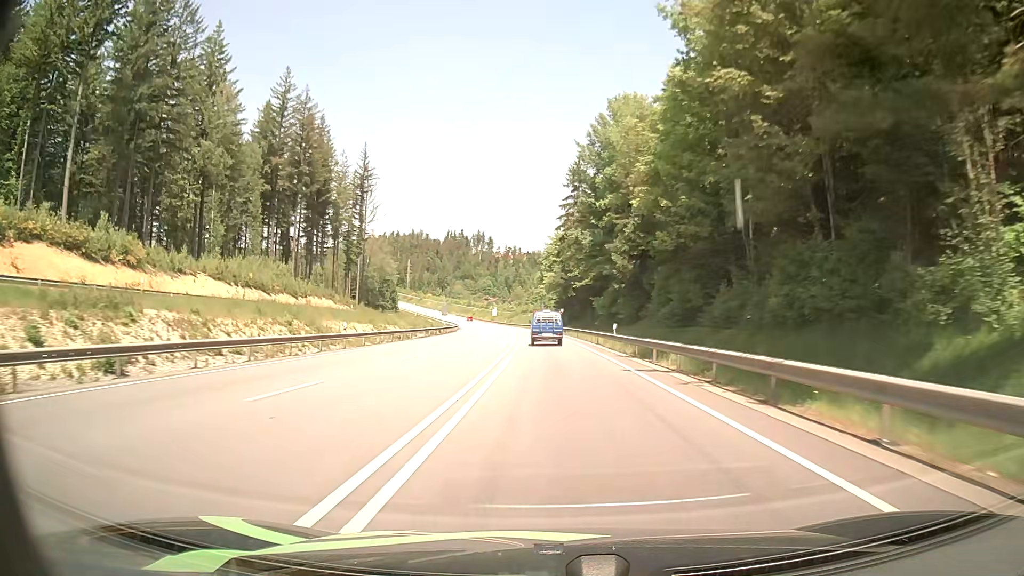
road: primary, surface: asphalt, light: Day
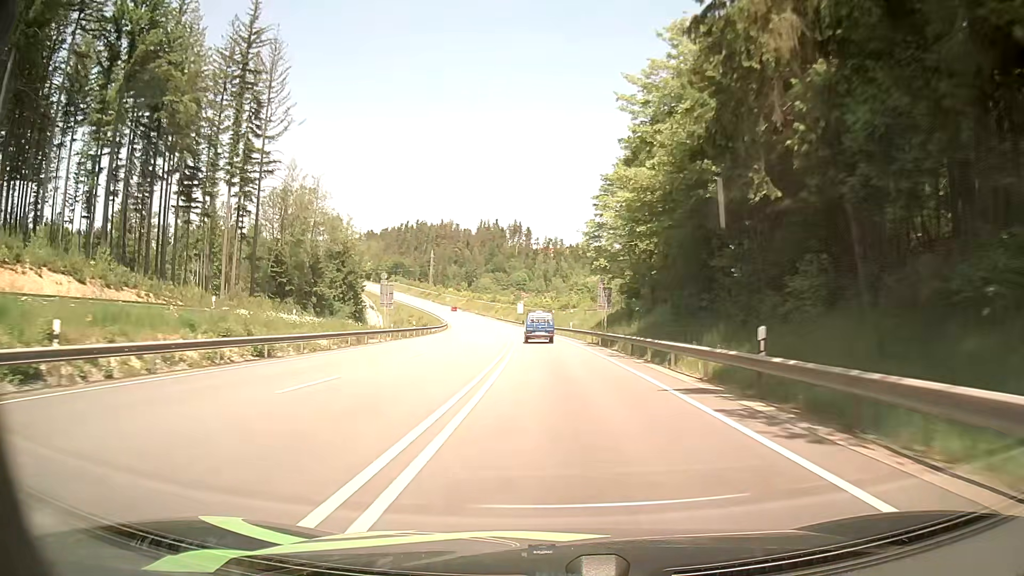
(-1.6, +71.3) m; -3°
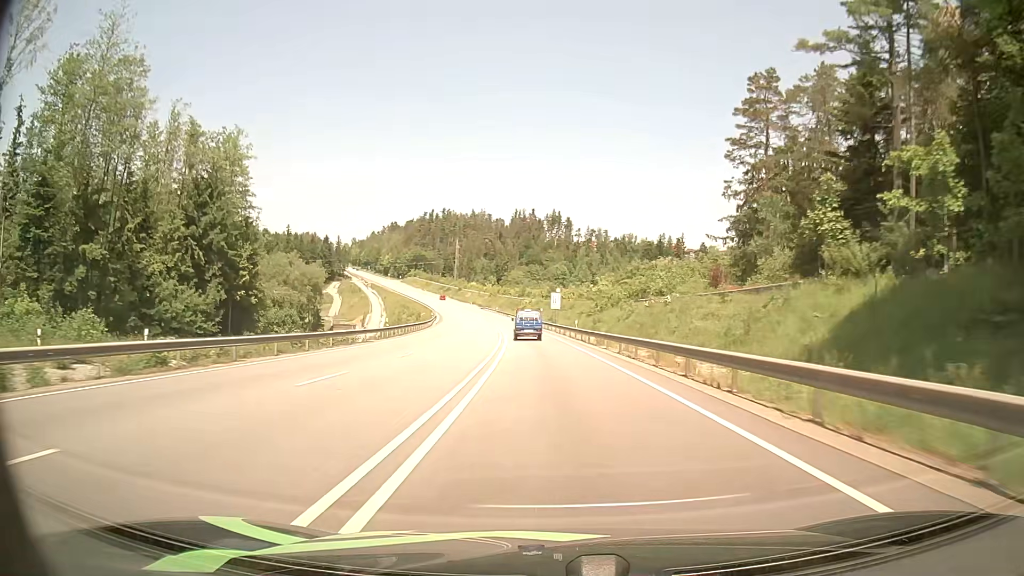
(-1.7, +59.1) m; -4°
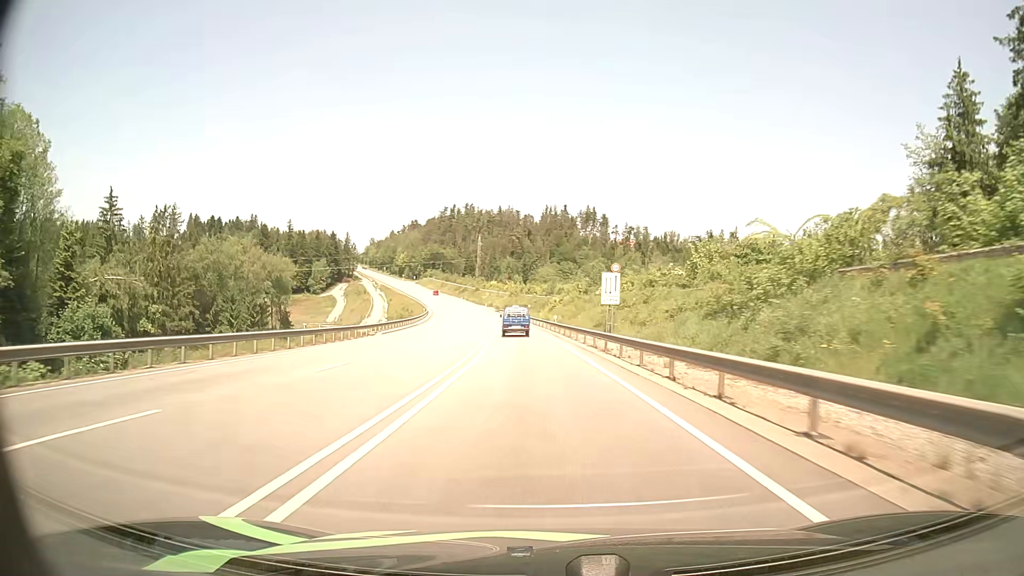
(-0.7, +45.2) m; -2°
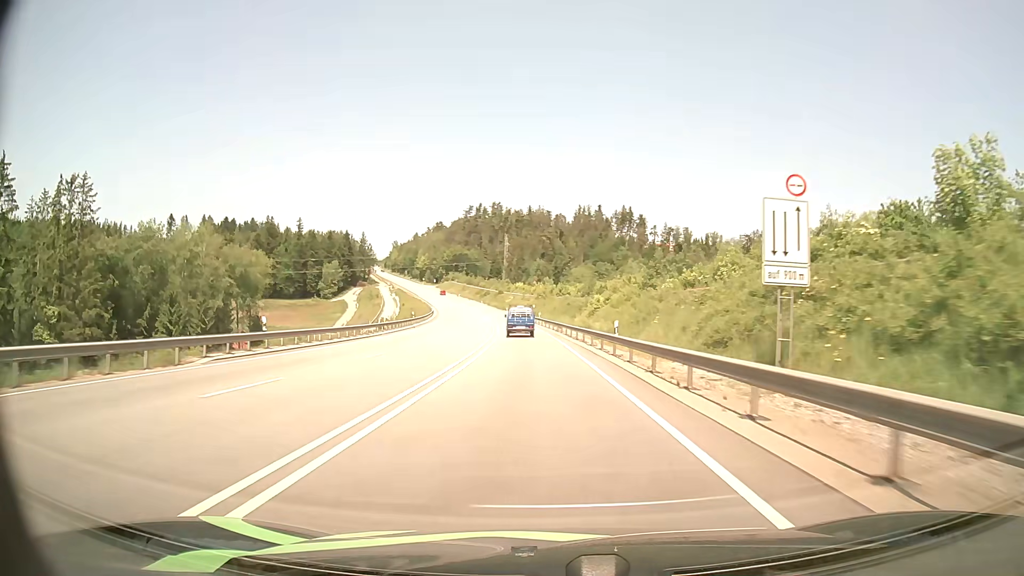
(-0.7, +30.3) m; -3°
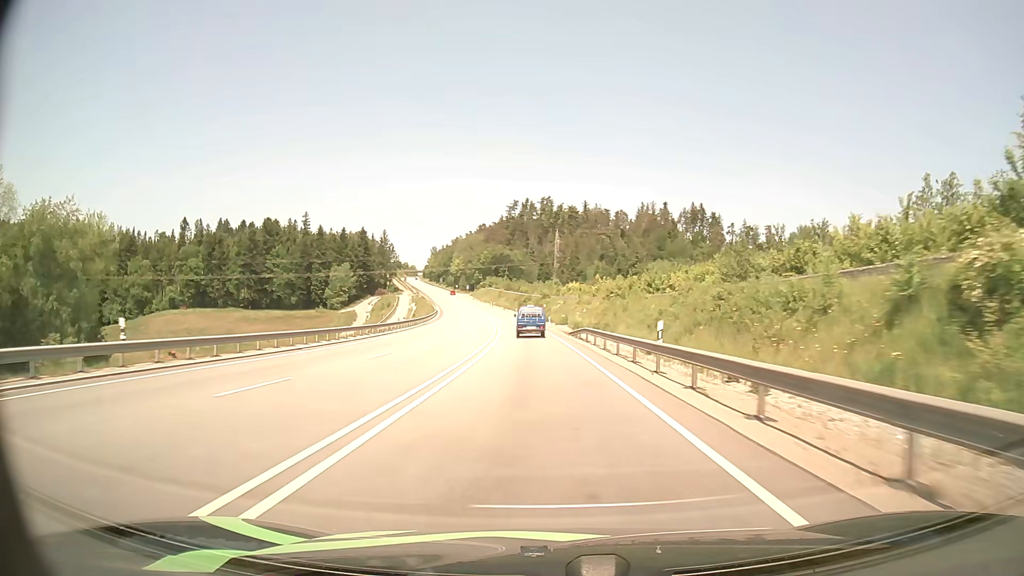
(-2.6, +60.0) m; -5°
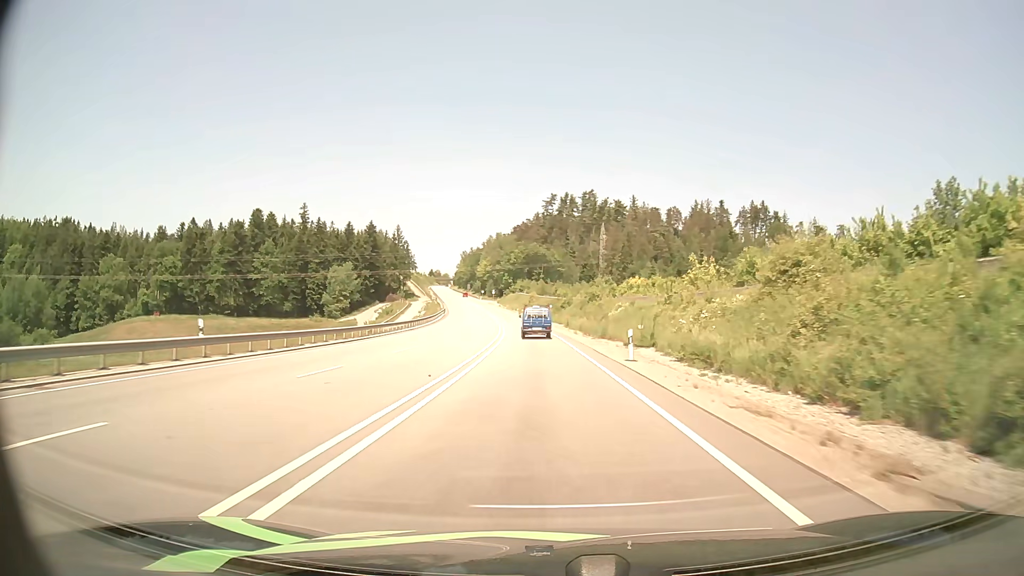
(-1.2, +43.9) m; -3°
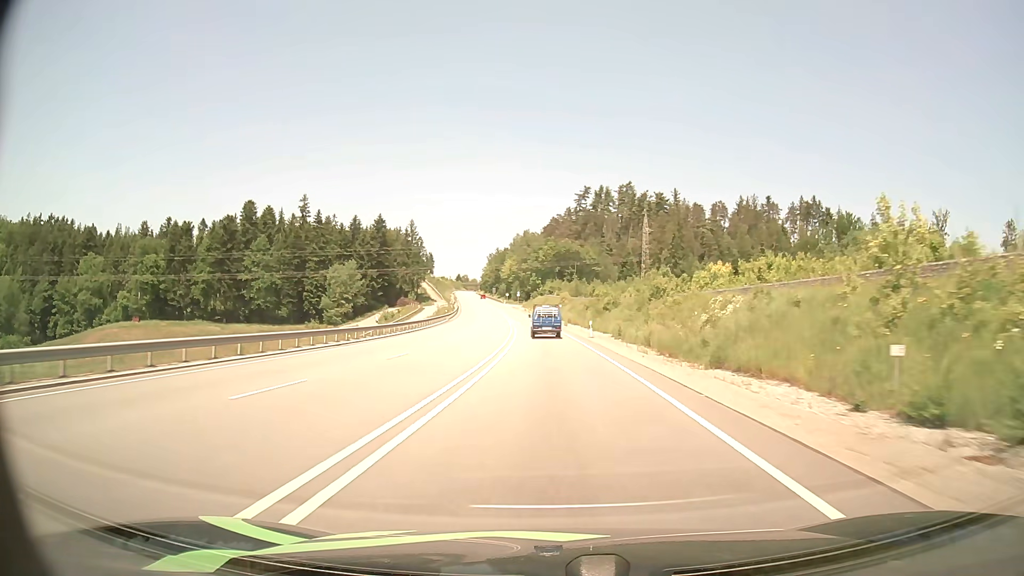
(-0.6, +28.7) m; -3°
(0, +10) (0, +20) (-1, +30) (-1, +40) (-1, +50) (-2, +60) (-3, +70) (-3, +80) (-4, +90) (-5, +100) m
